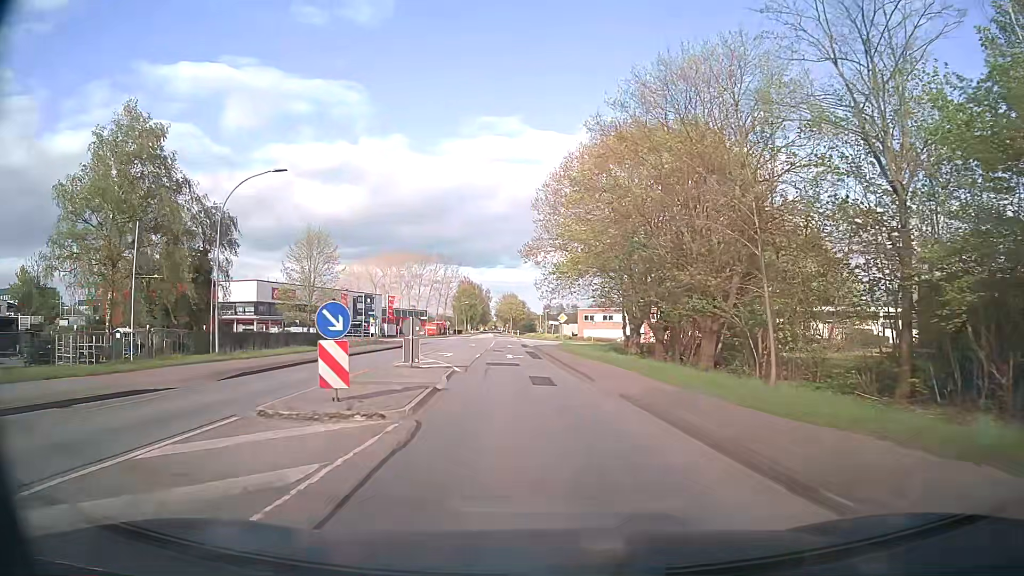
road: secondary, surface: paved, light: Day
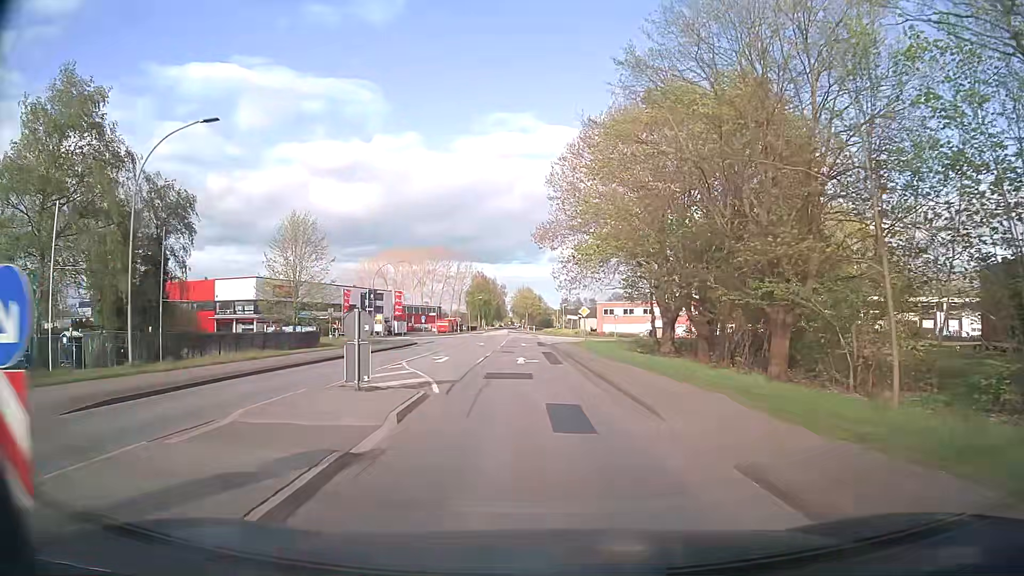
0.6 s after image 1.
(-0.1, +7.6) m; -1°
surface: asphalt
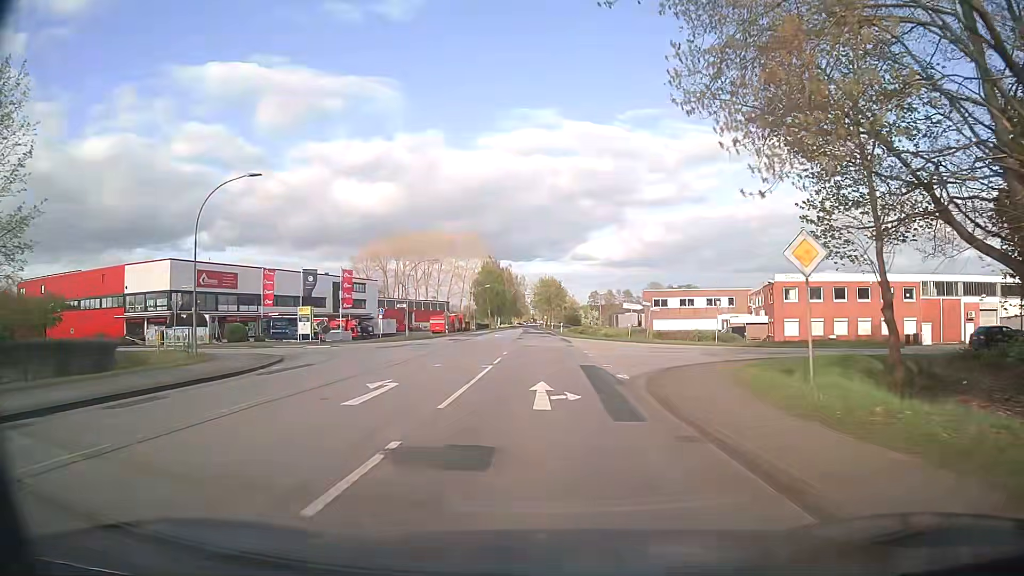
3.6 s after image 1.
(-1.0, +38.2) m; -3°
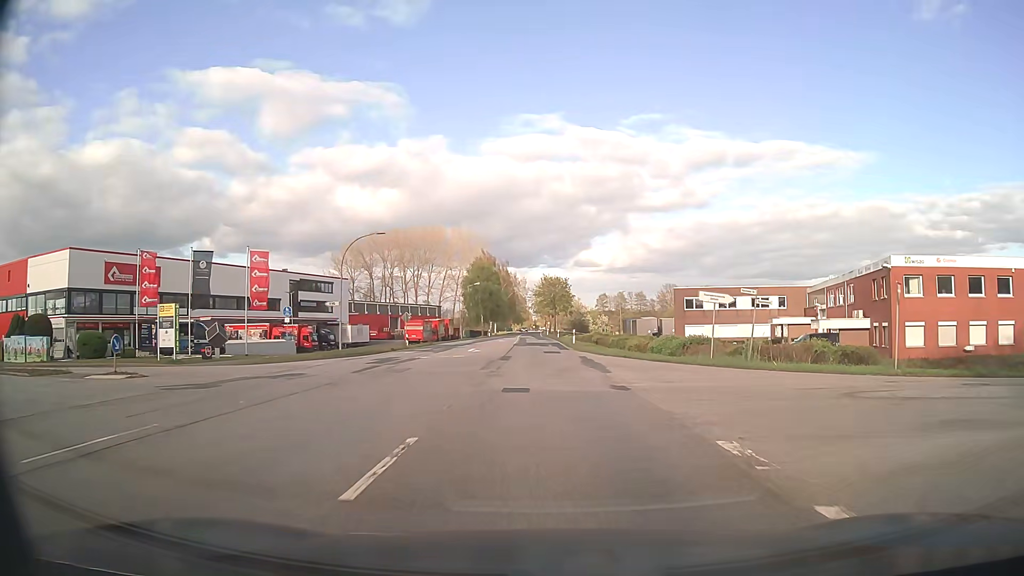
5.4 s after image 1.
(+0.2, +23.0) m; 0°
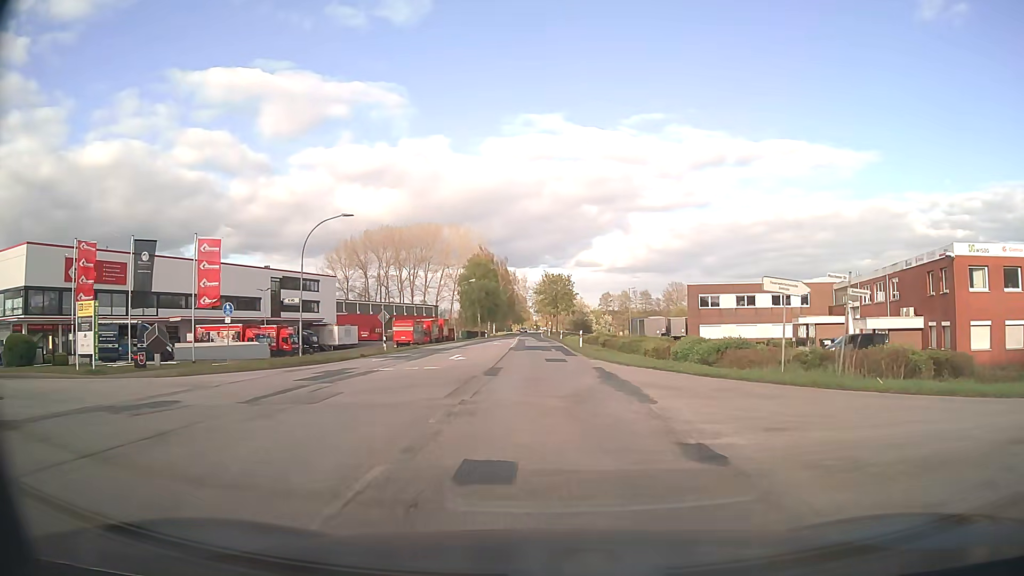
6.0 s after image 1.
(0.0, +7.6) m; +1°
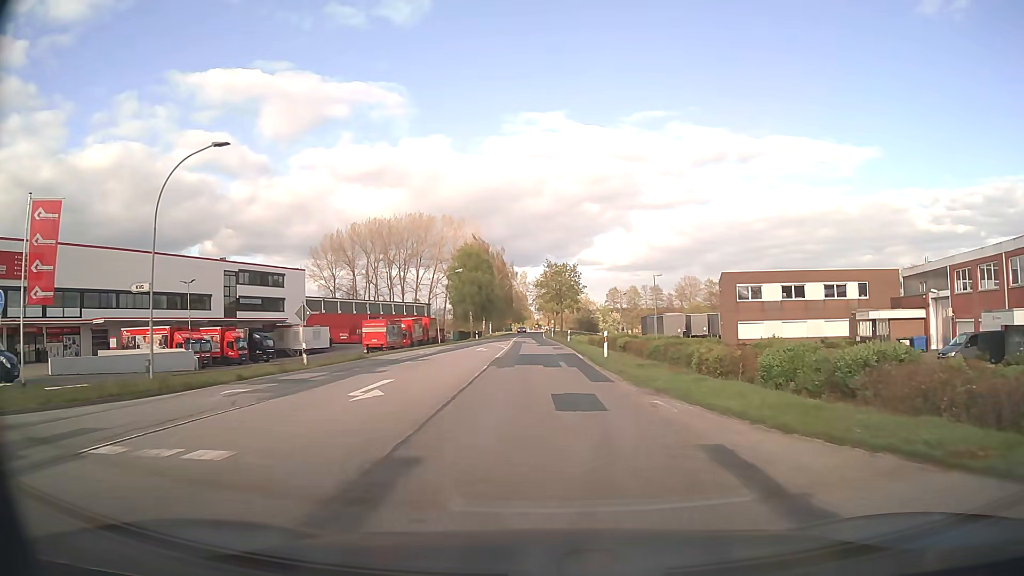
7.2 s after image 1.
(-0.1, +15.2) m; -1°
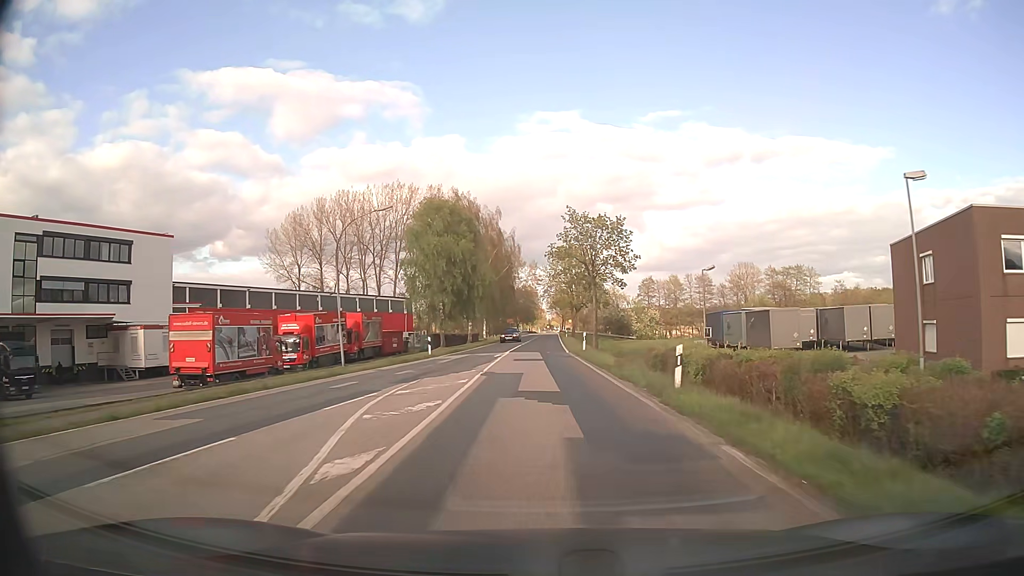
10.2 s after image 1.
(-0.5, +39.6) m; -1°
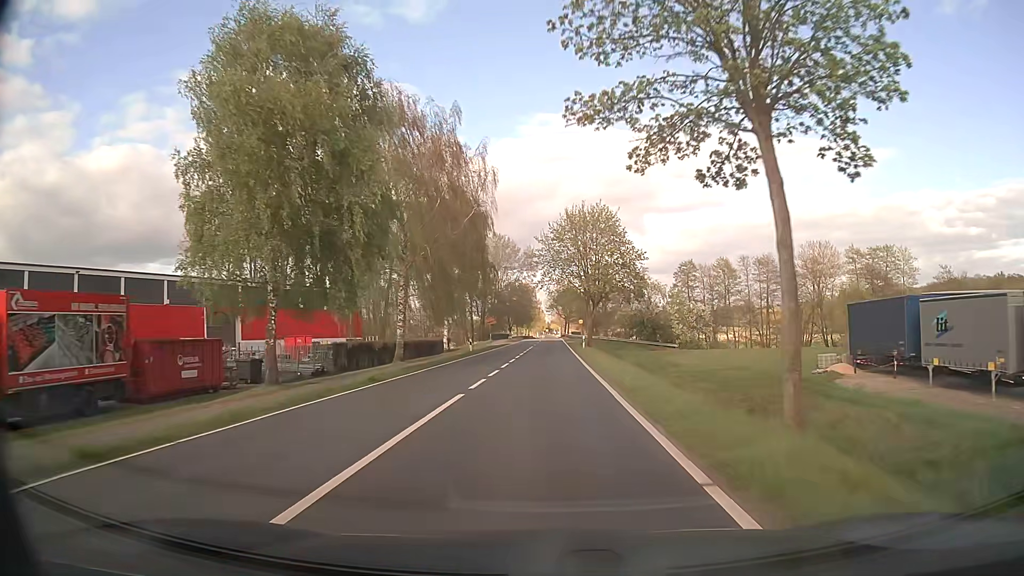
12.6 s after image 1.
(+0.1, +38.7) m; 0°
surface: paved
(0, +10) (0, +20) (0, +30) (0, +40) (+1, +50) (+1, +60) (+1, +70) (+1, +80) (+1, +90) (+2, +100) m
